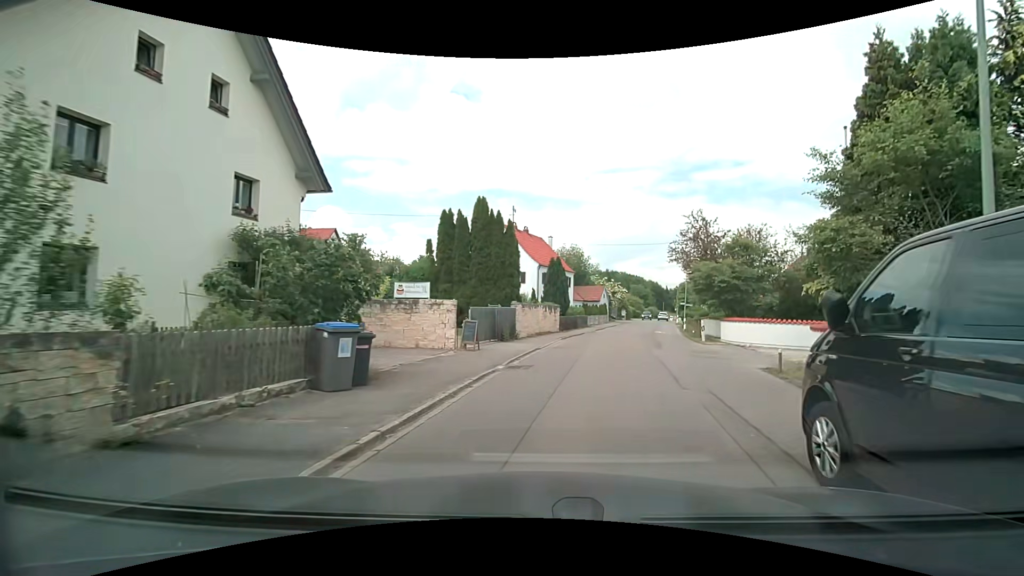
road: residential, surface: asphalt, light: Day
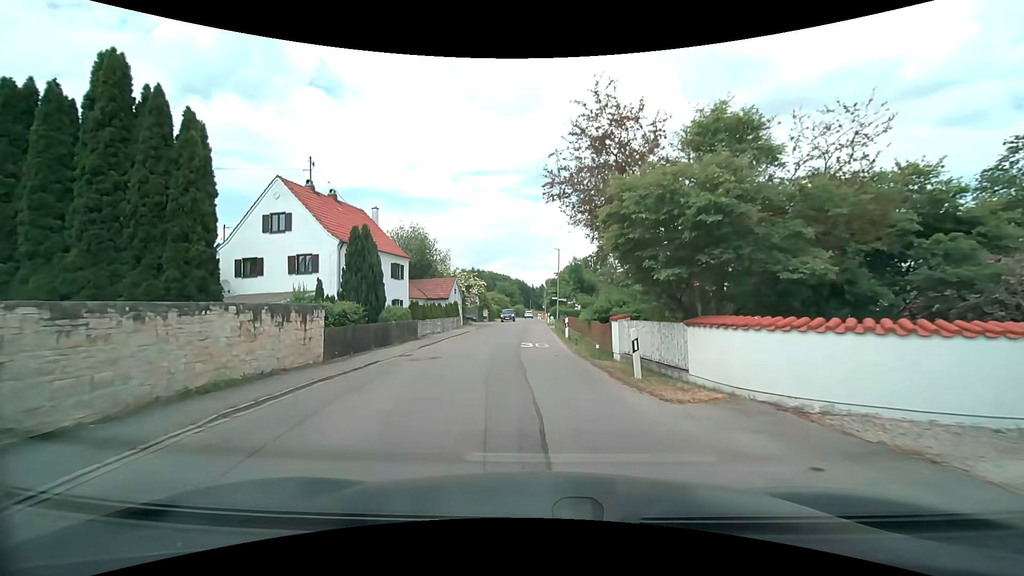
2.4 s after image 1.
(+3.5, +16.5) m; +15°
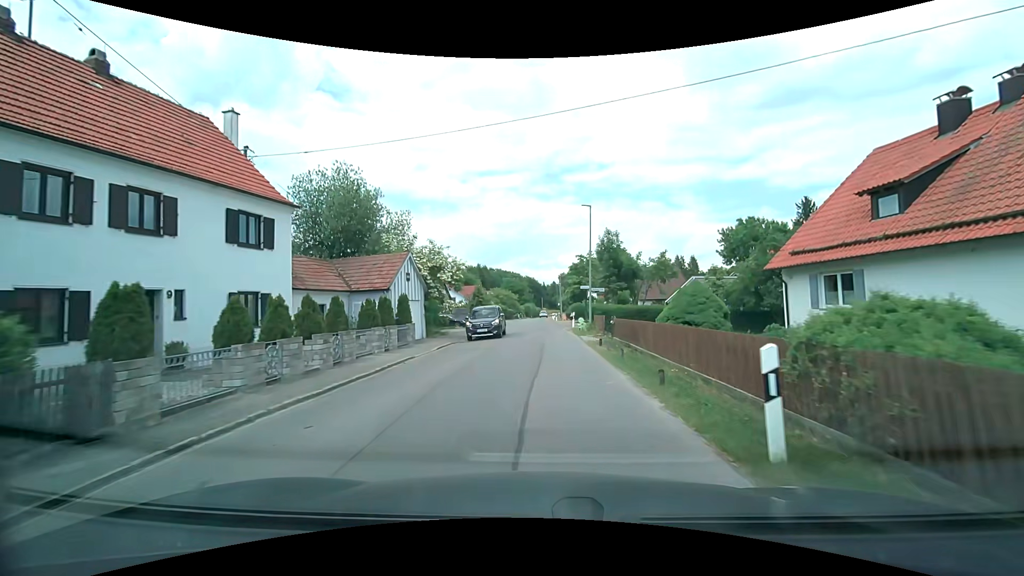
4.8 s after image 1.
(-0.4, +20.3) m; -1°
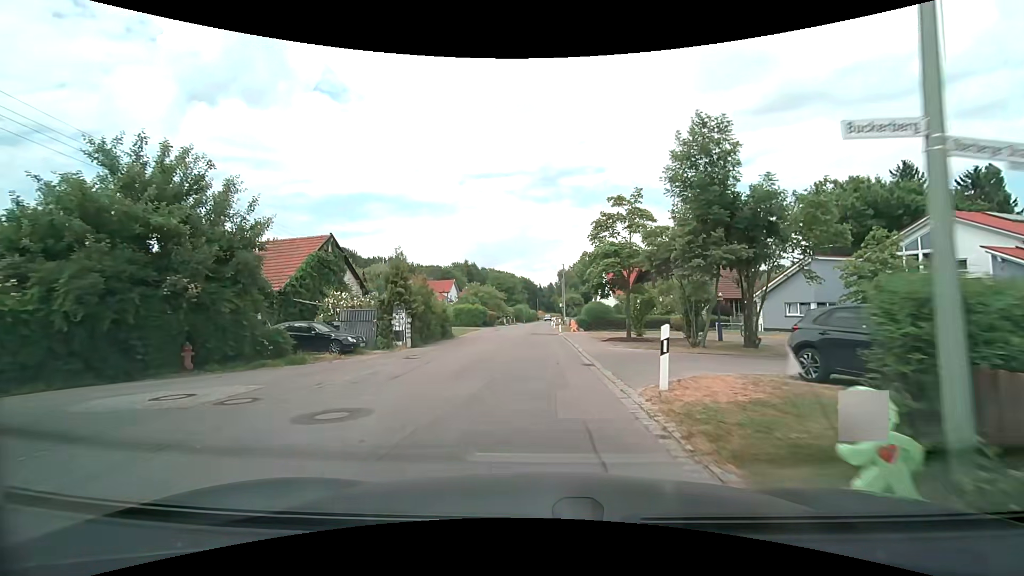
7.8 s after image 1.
(+0.5, +26.9) m; +1°
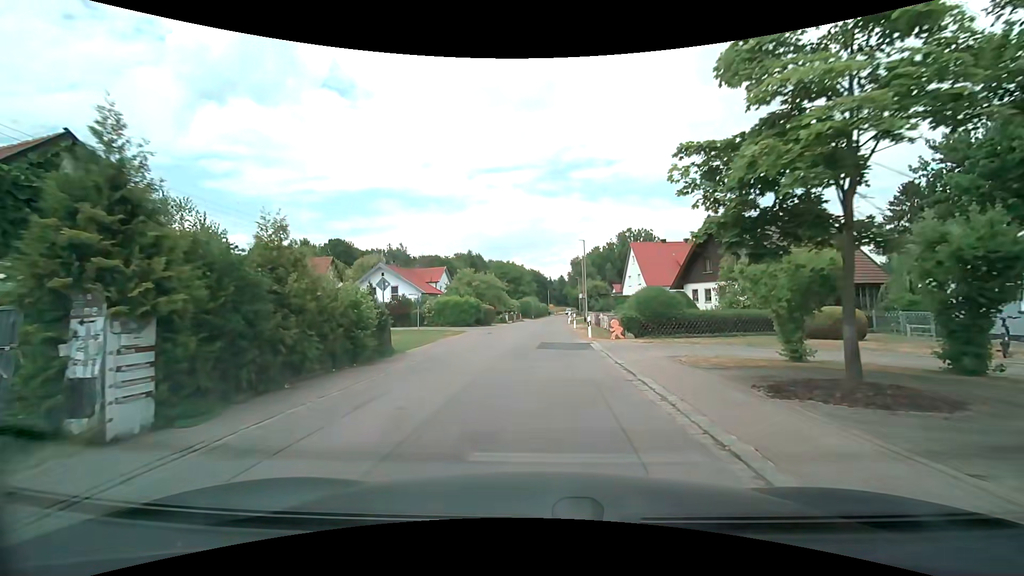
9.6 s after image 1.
(-0.1, +16.1) m; -1°
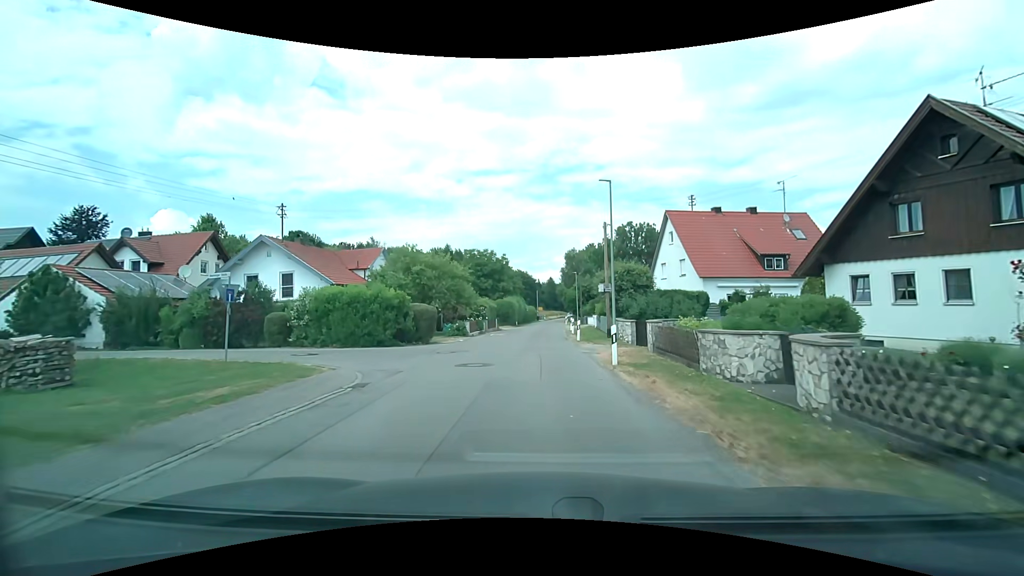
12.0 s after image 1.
(+0.1, +22.4) m; 0°
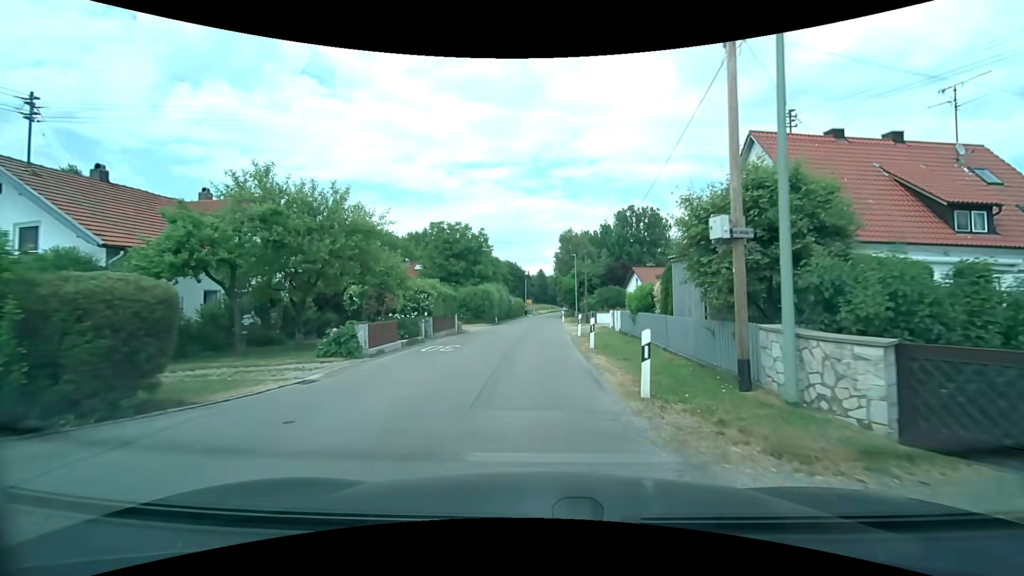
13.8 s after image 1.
(+0.5, +17.3) m; +2°
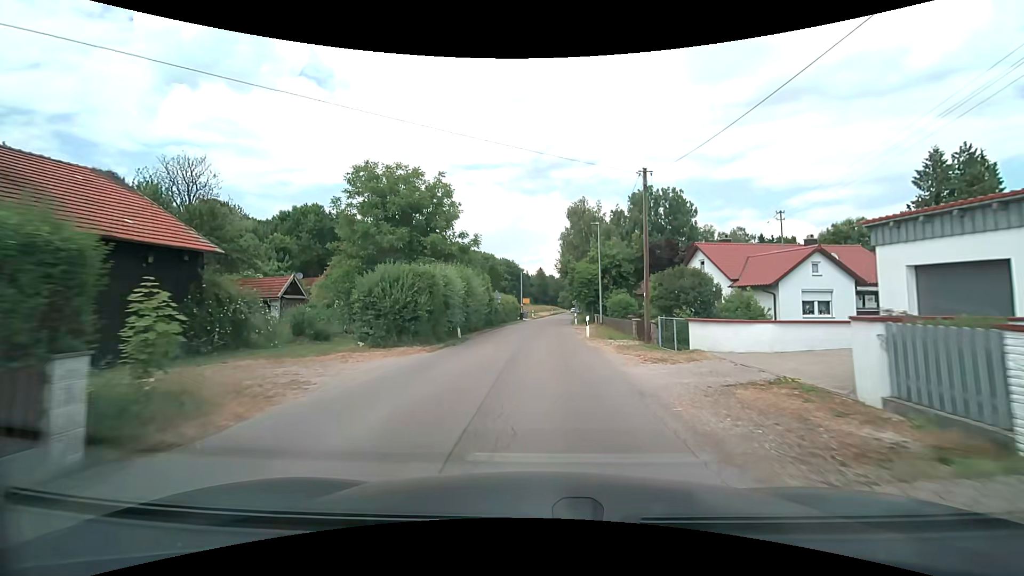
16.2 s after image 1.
(-0.1, +23.1) m; 0°
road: unclassified
(0, +10) (0, +20) (+1, +30) (+1, +40) (+2, +50) (+2, +60) (+3, +70) (+4, +80) (+5, +90) (+6, +100) m
